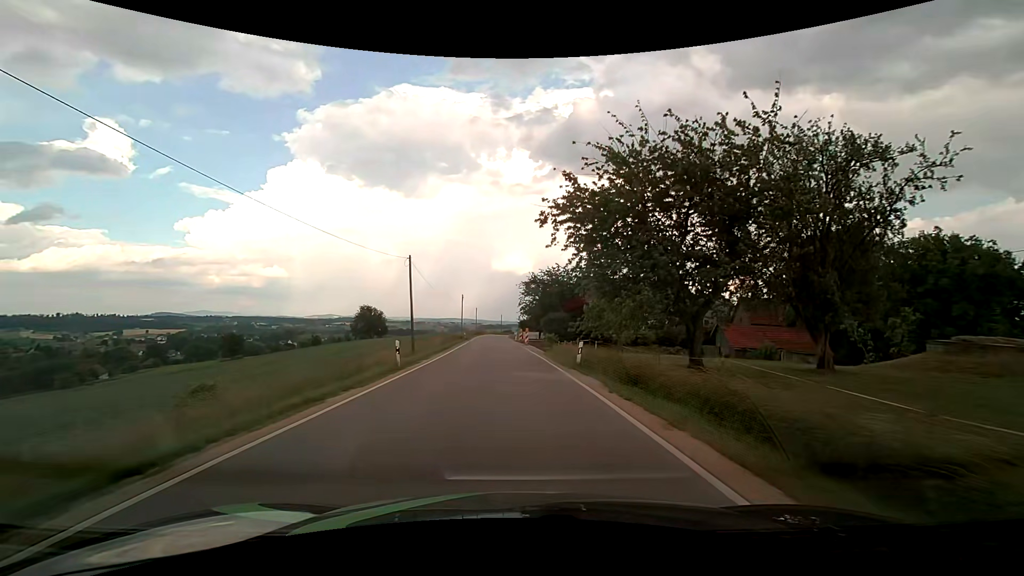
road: tertiary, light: Day
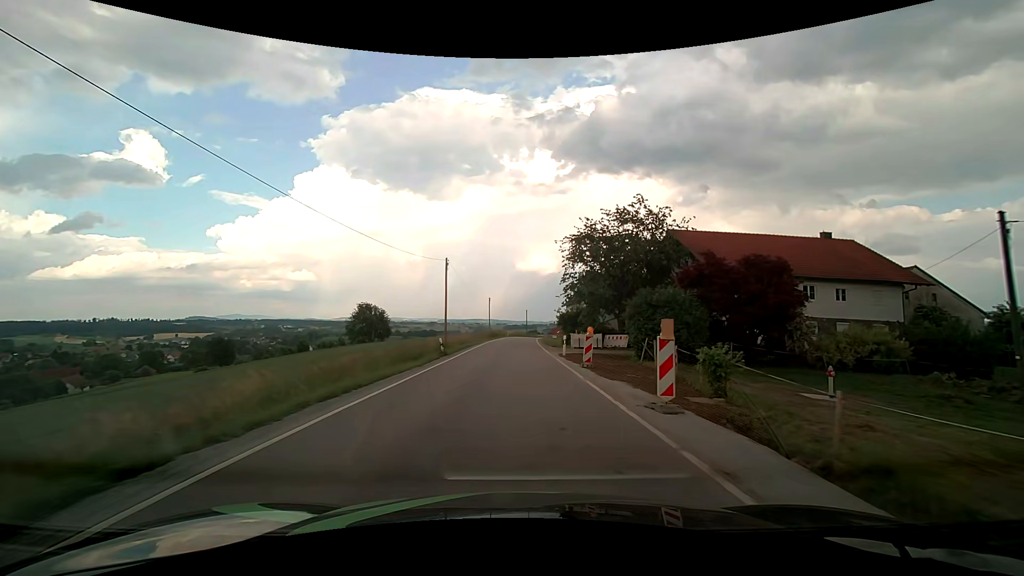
(-1.2, +36.9) m; -3°
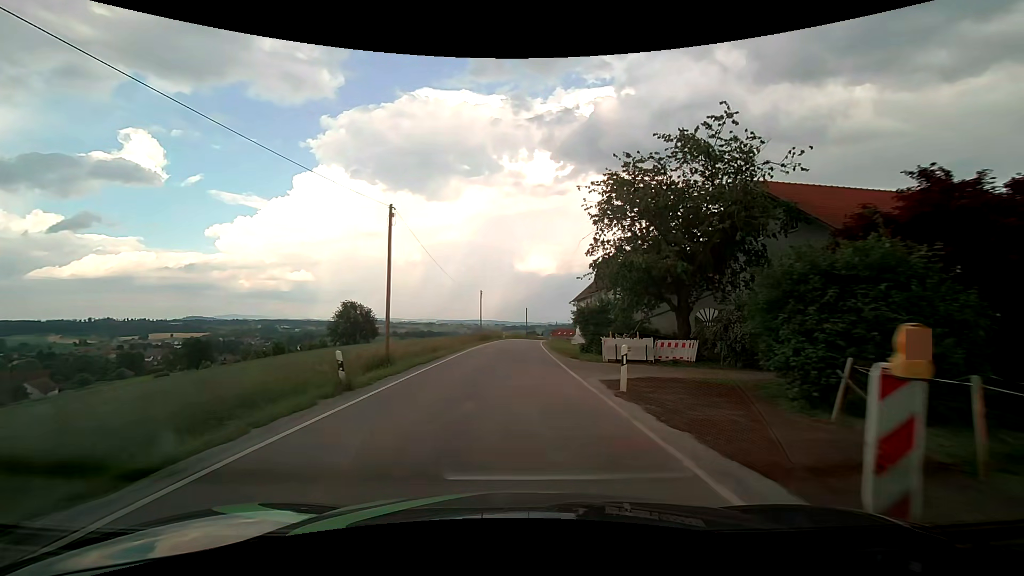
(0.0, +14.8) m; 0°
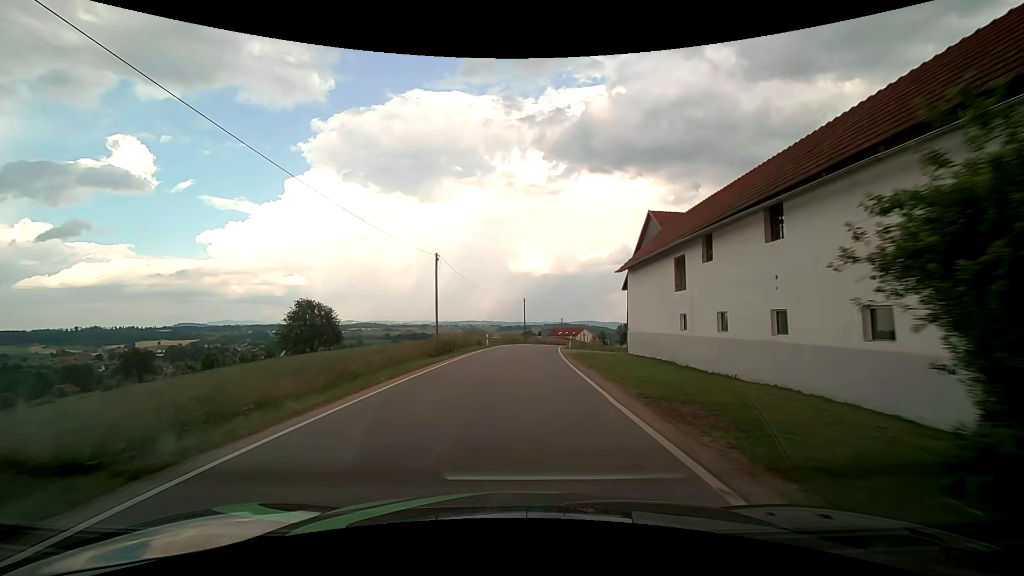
(+0.1, +29.7) m; +1°
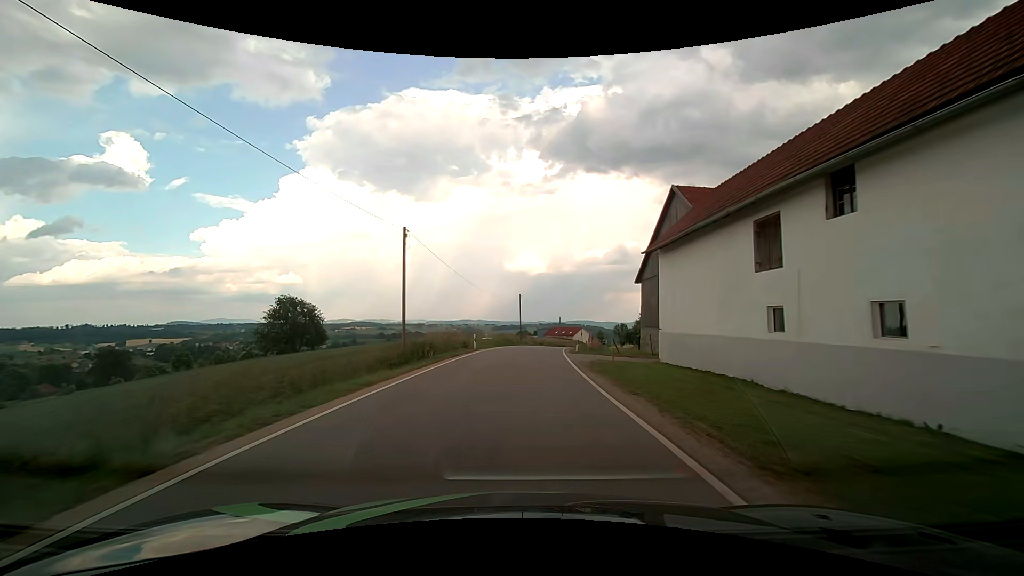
(0.0, +7.4) m; 0°
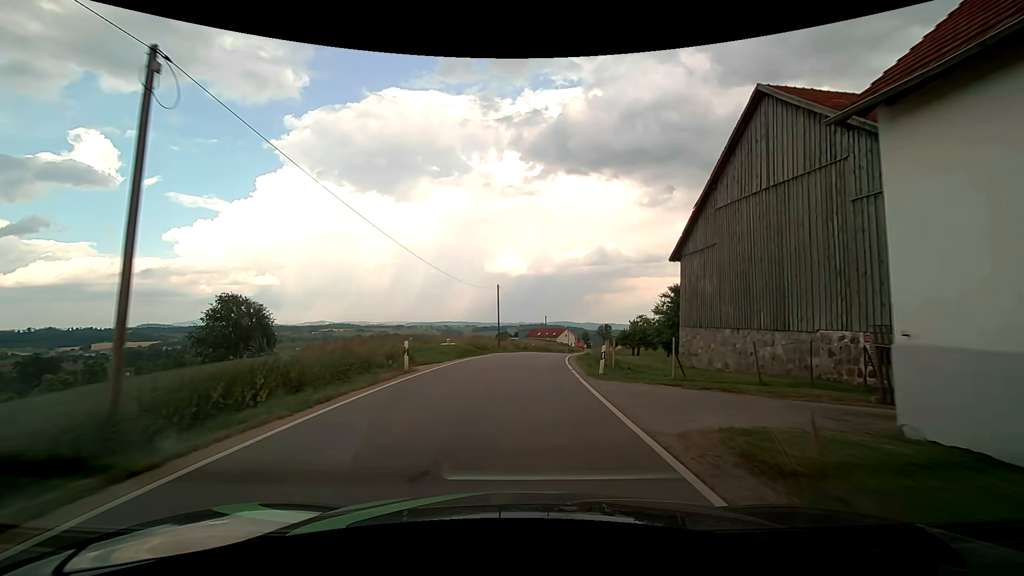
(+0.3, +14.7) m; +2°
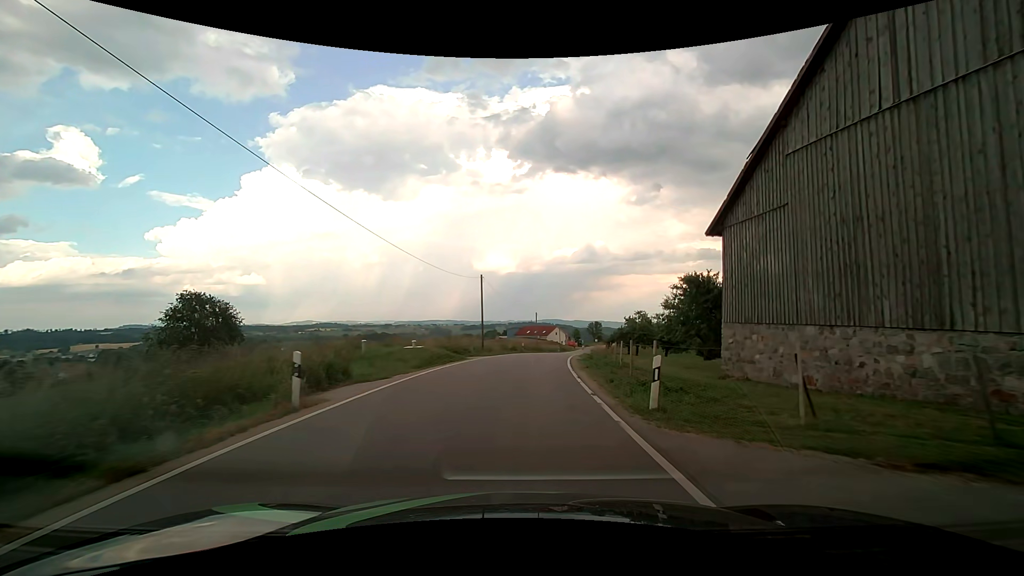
(+0.1, +7.3) m; +2°
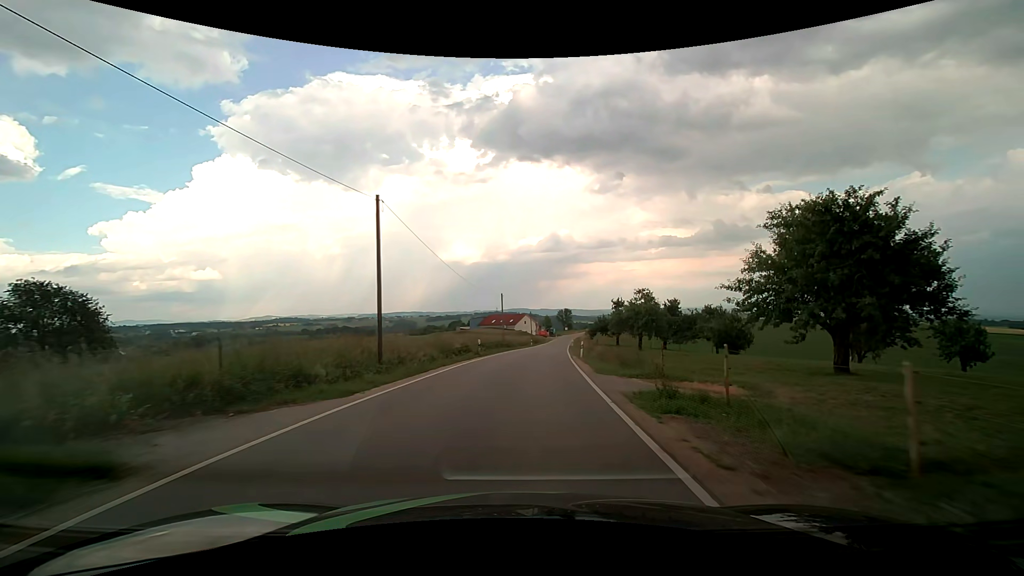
(+0.6, +22.2) m; +4°
(0, +10) (+1, +20) (+1, +30) (+2, +40) (+3, +50) (+4, +60) (+5, +70) (+6, +80) (+7, +90) (+8, +100) m
